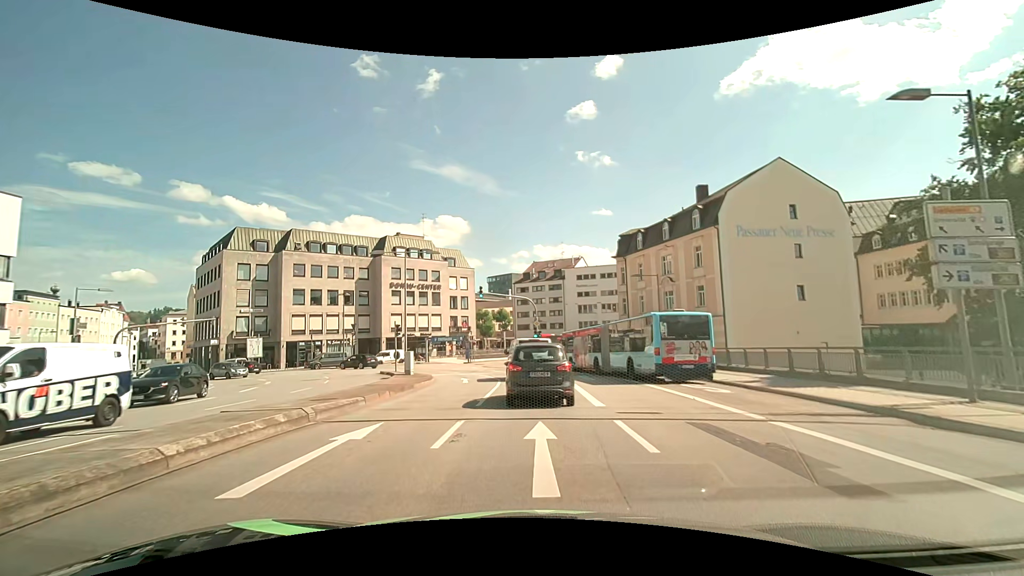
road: primary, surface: asphalt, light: Day
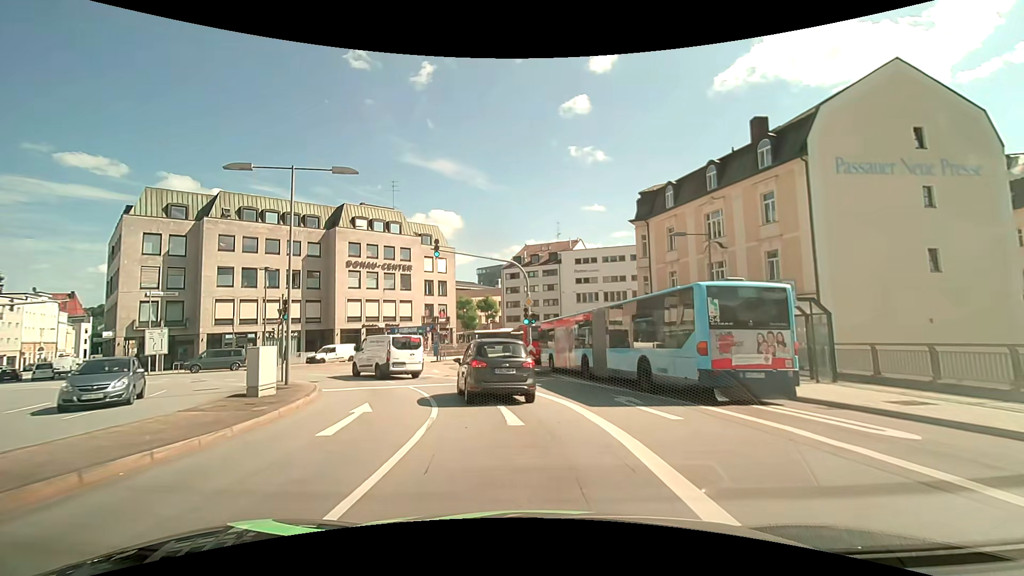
(+0.1, +14.7) m; +1°
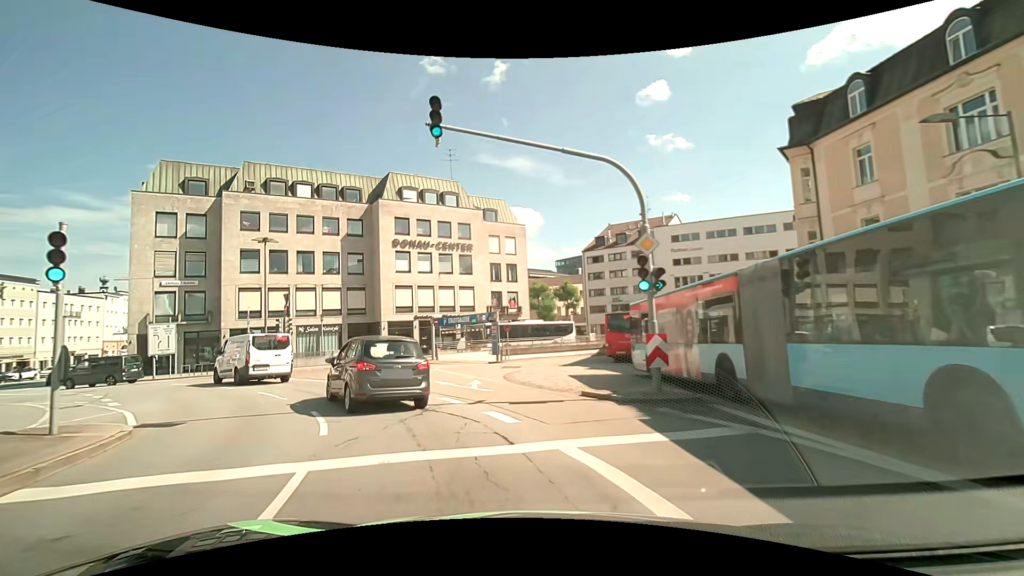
(-0.6, +13.1) m; -9°
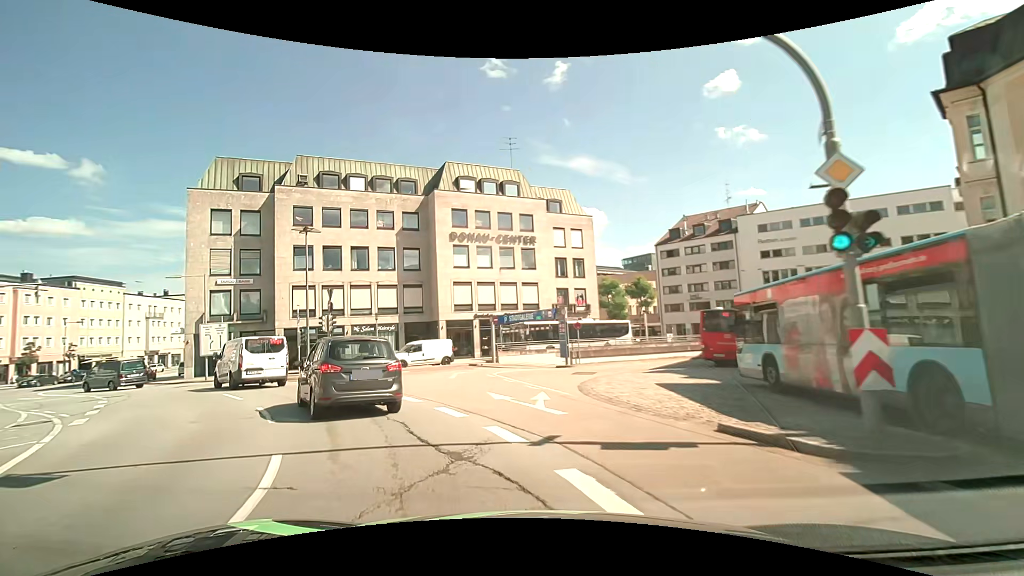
(-0.3, +4.6) m; -8°
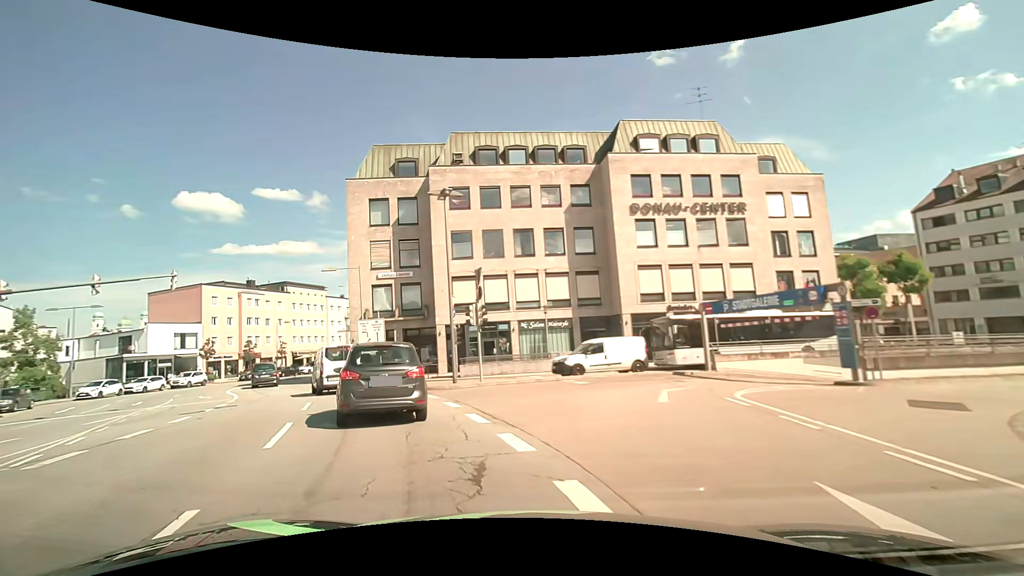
(-1.3, +8.6) m; -19°
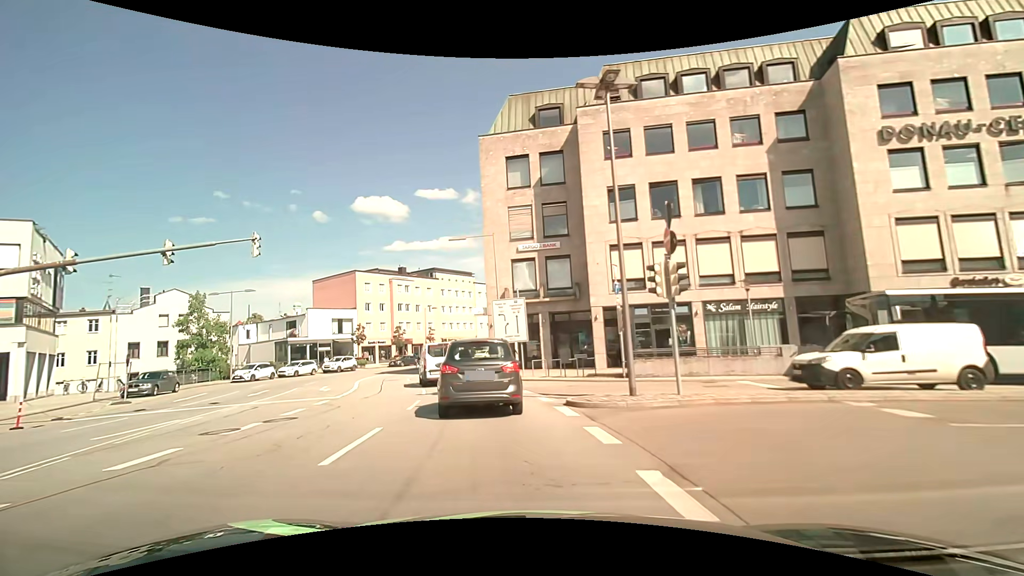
(-1.5, +8.2) m; -18°
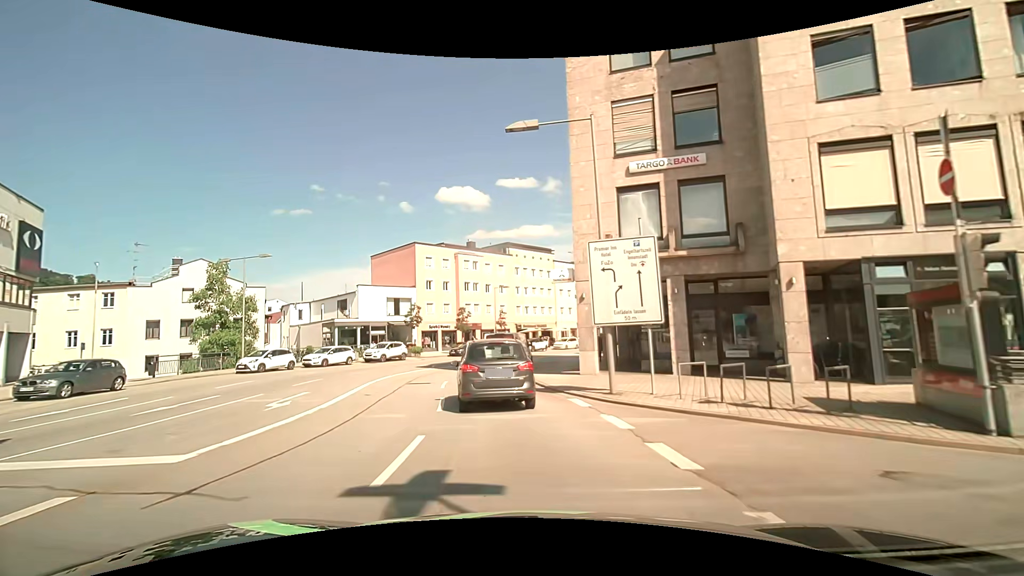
(-1.3, +13.0) m; -9°
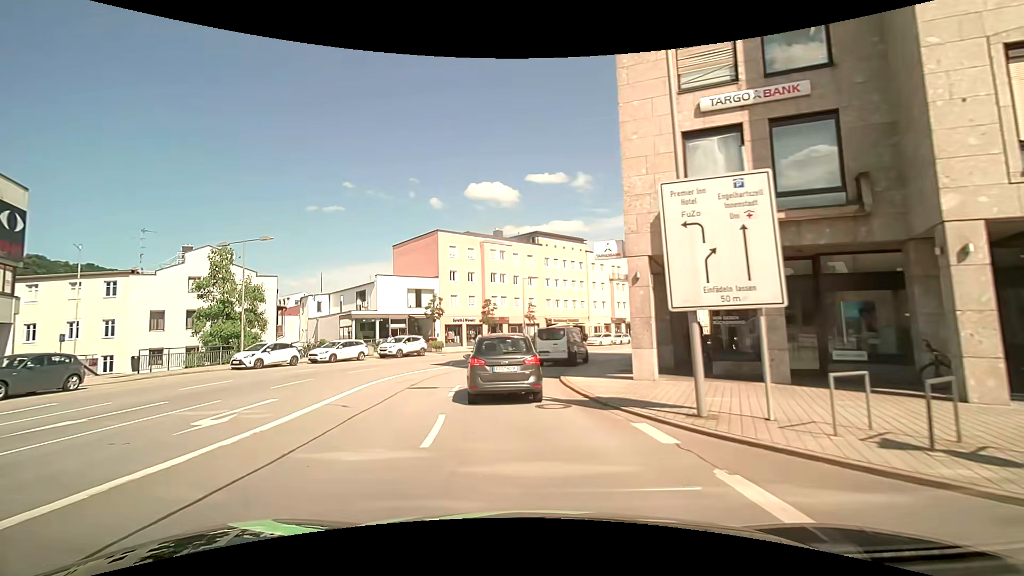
(-0.2, +4.6) m; -4°
